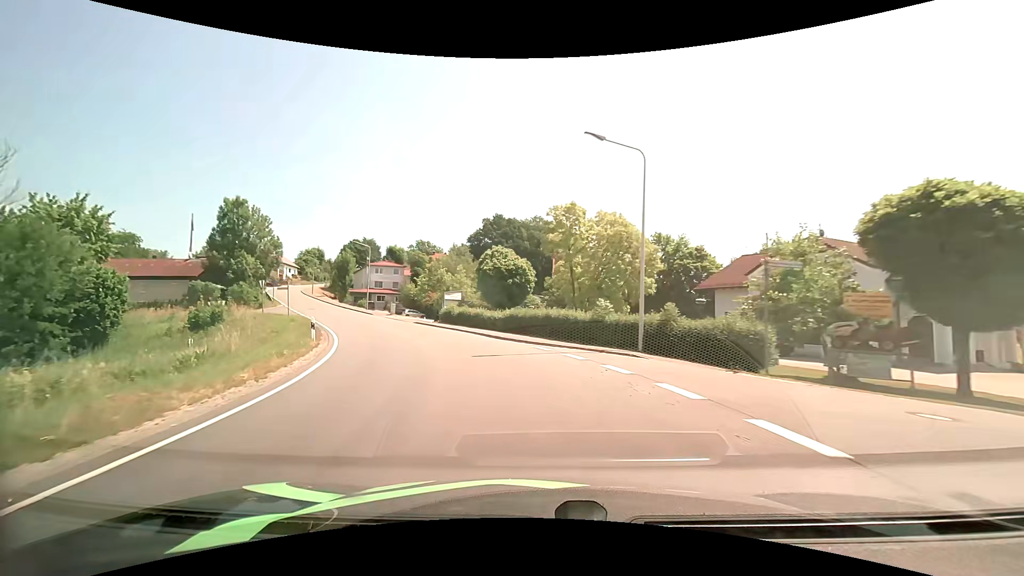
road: secondary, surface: asphalt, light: Day
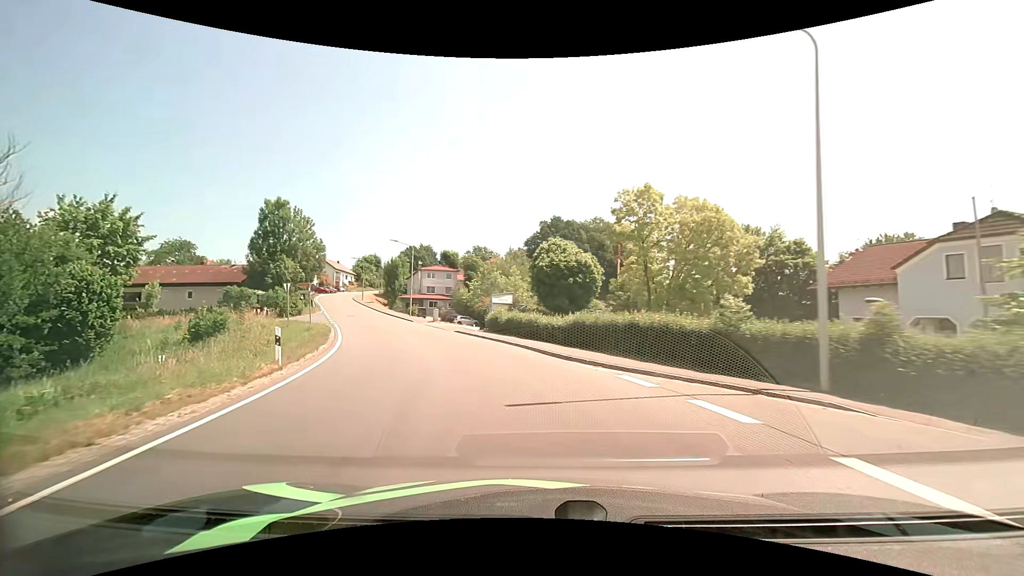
(-0.4, +7.3) m; -6°
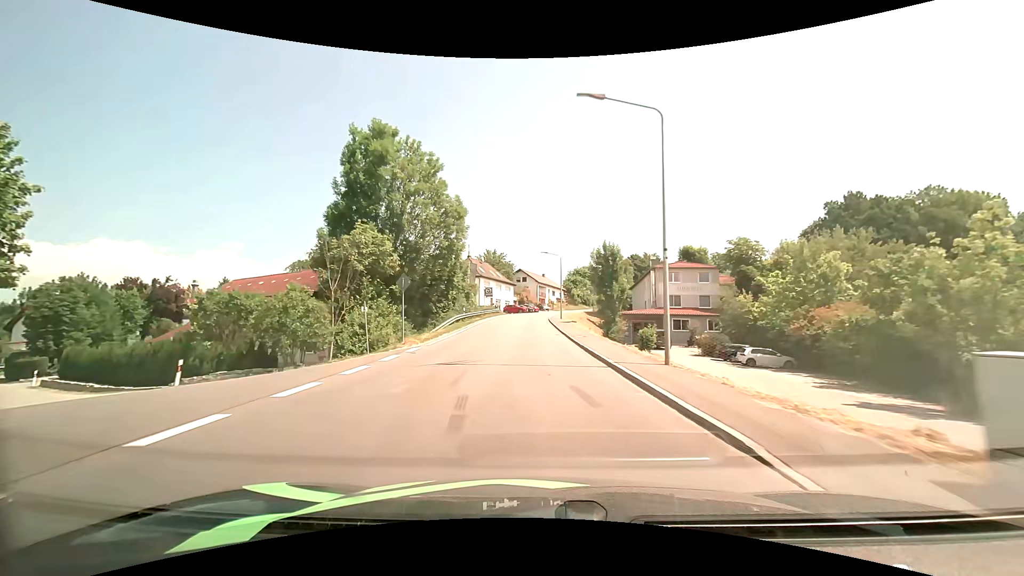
(-10.2, +36.6) m; -26°
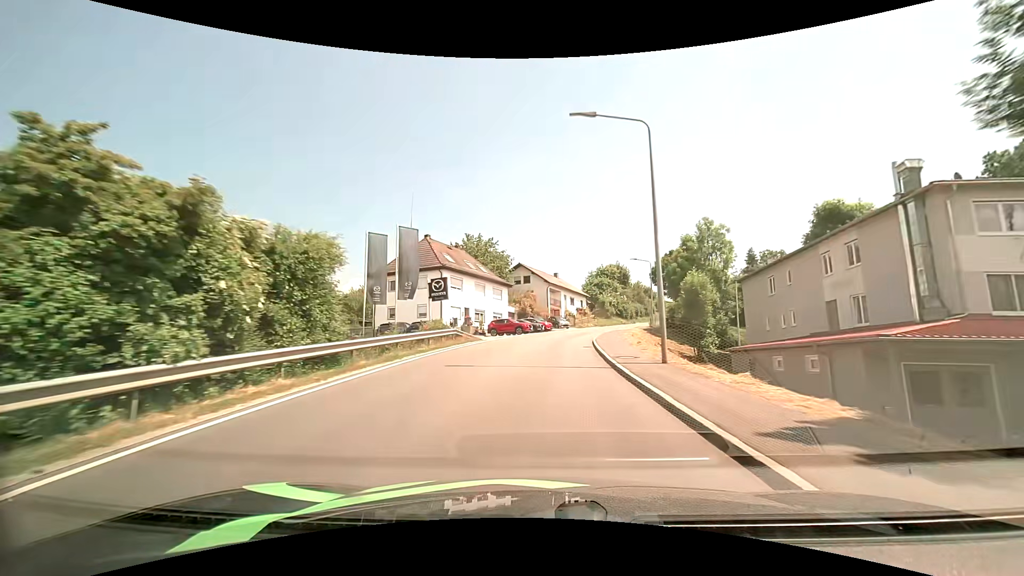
(-0.8, +41.4) m; -2°
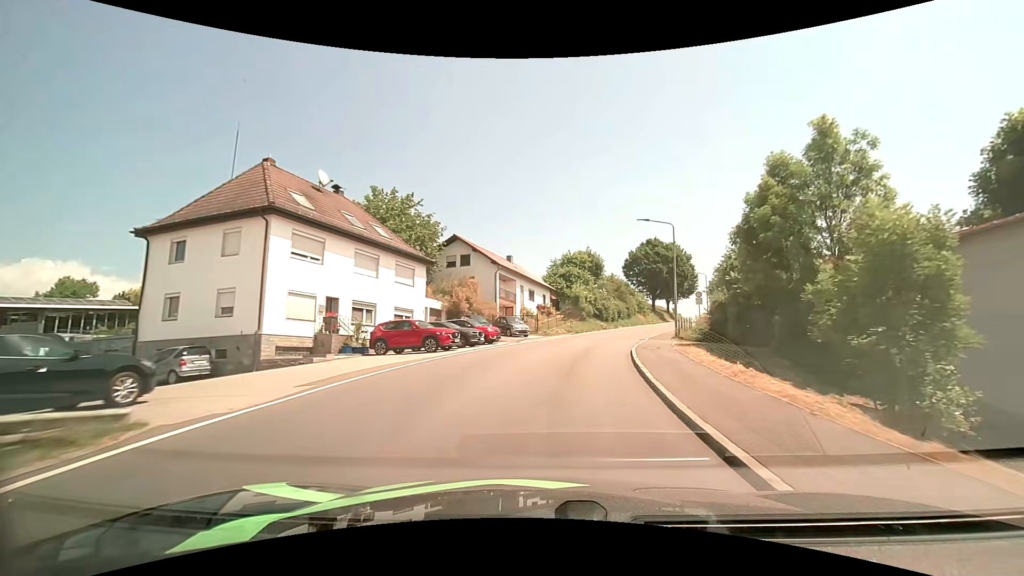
(+0.9, +24.7) m; +5°
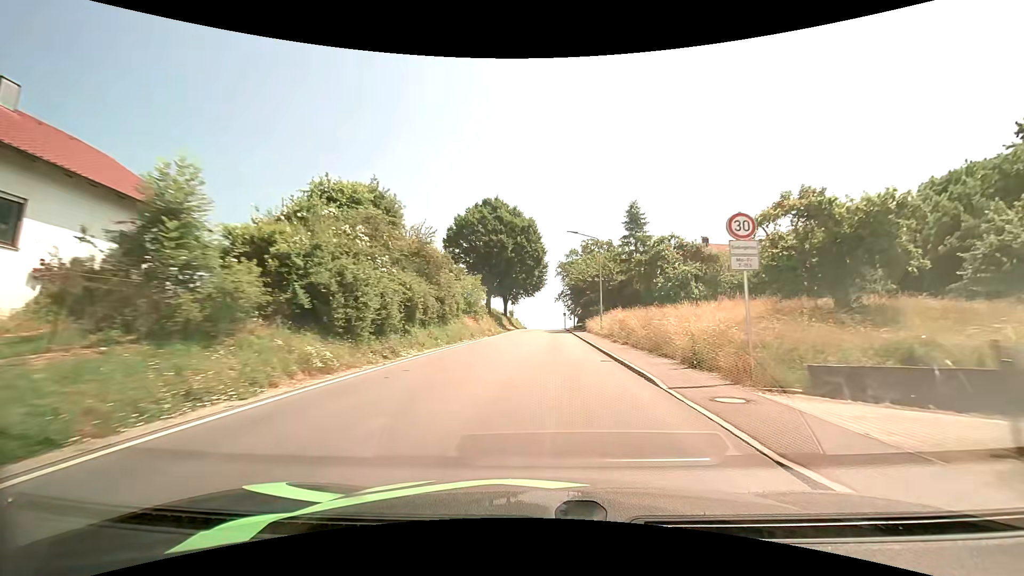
(+7.4, +41.4) m; +20°
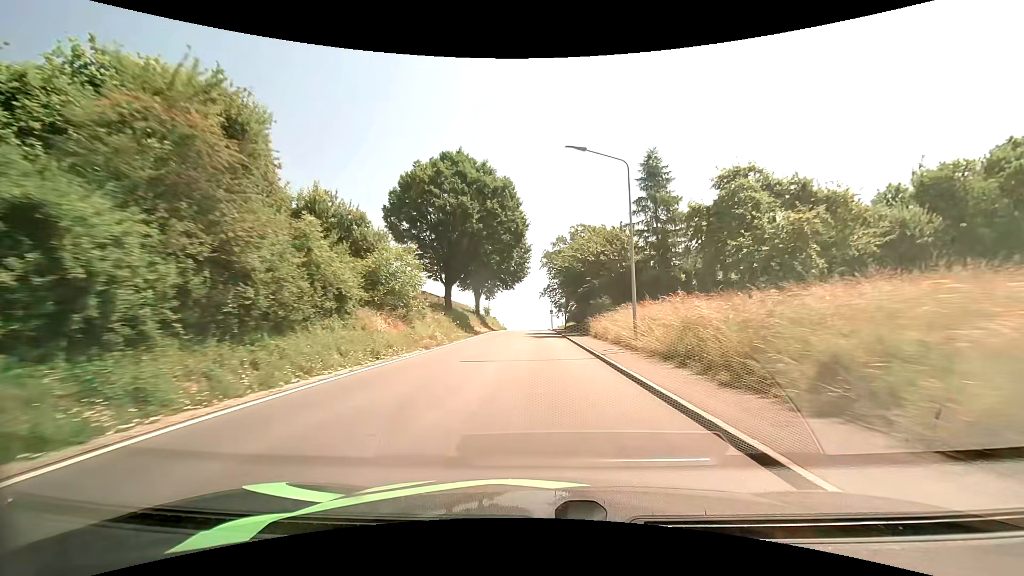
(+0.4, +18.0) m; +2°
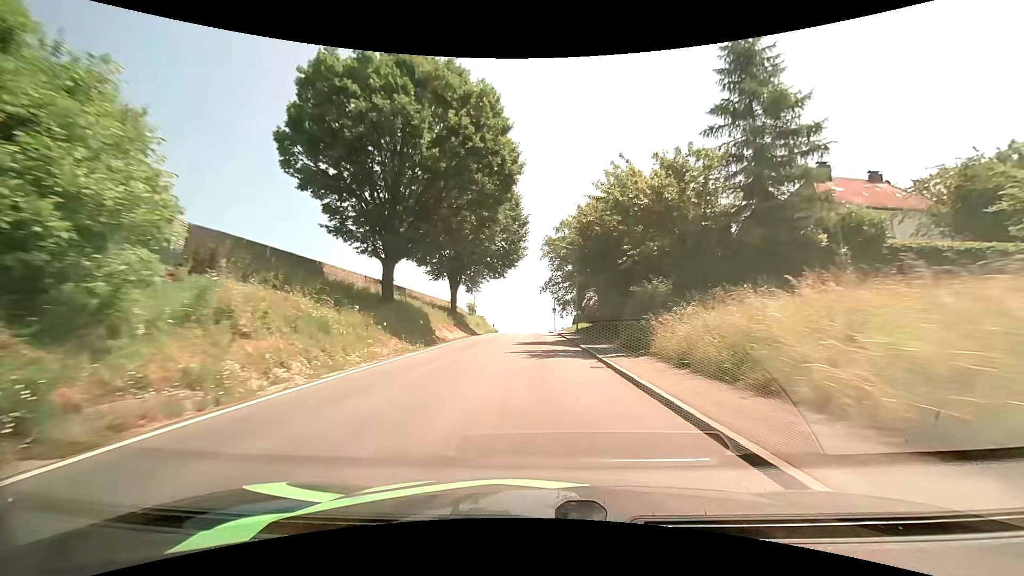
(0.0, +18.4) m; 0°
(0, +10) (0, +20) (0, +30) (0, +40) (0, +50) (0, +60) (0, +70) (-1, +80) (-1, +90) (-1, +100) m
